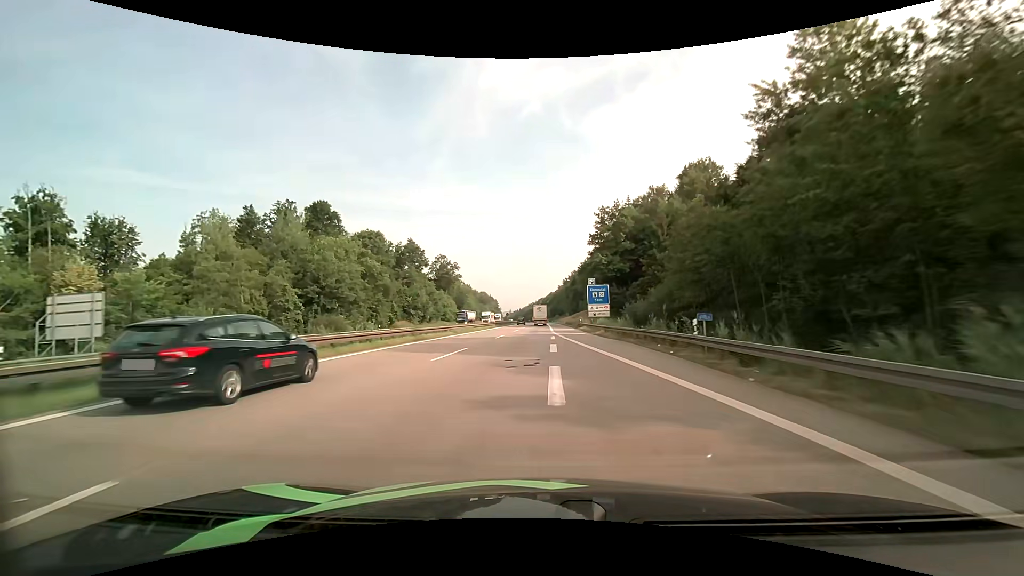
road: motorway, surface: asphalt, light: Day
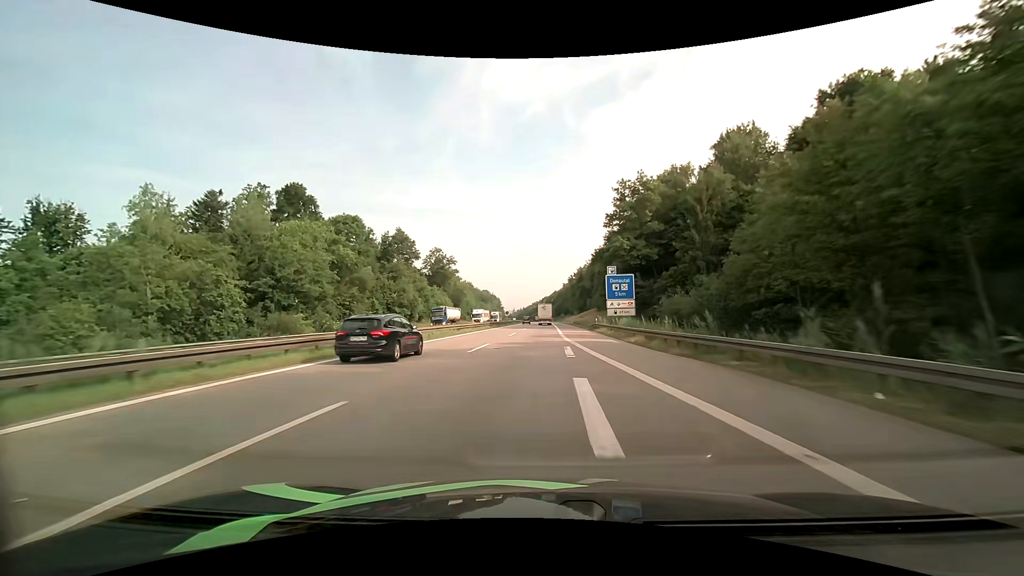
(-0.1, +14.8) m; -1°
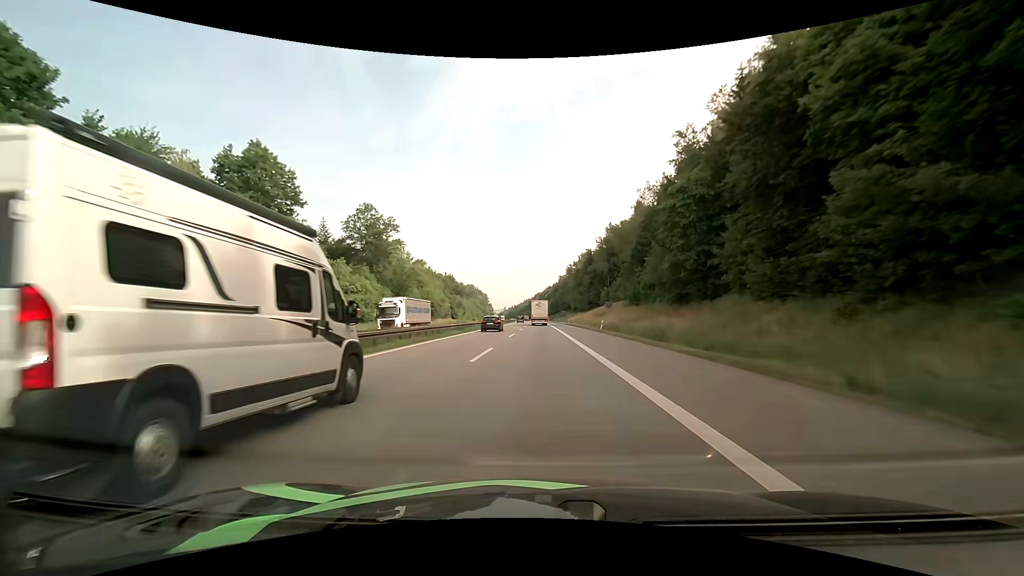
(+0.4, +58.1) m; +1°
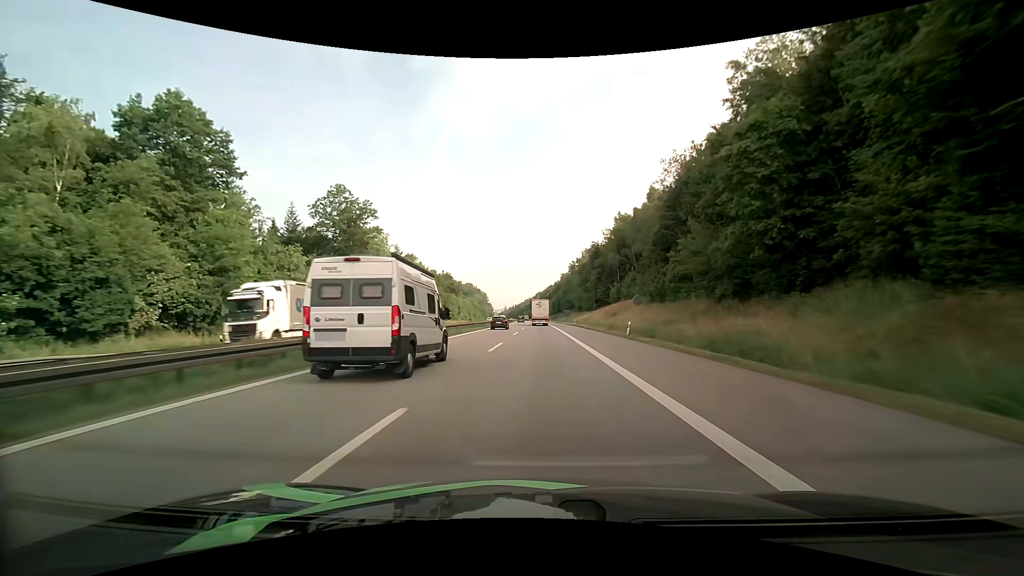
(0.0, +14.0) m; 0°
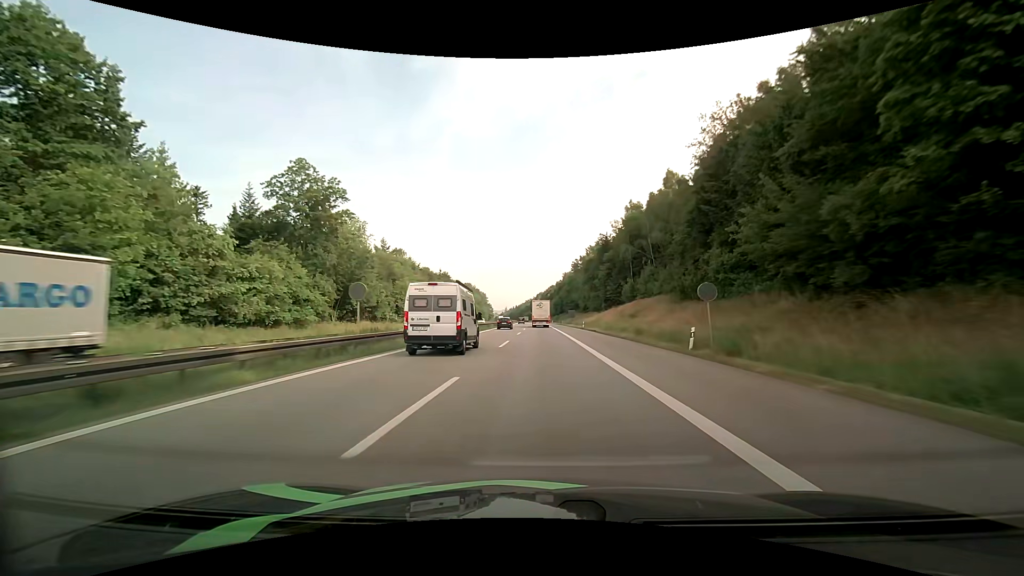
(0.0, +14.2) m; 0°
